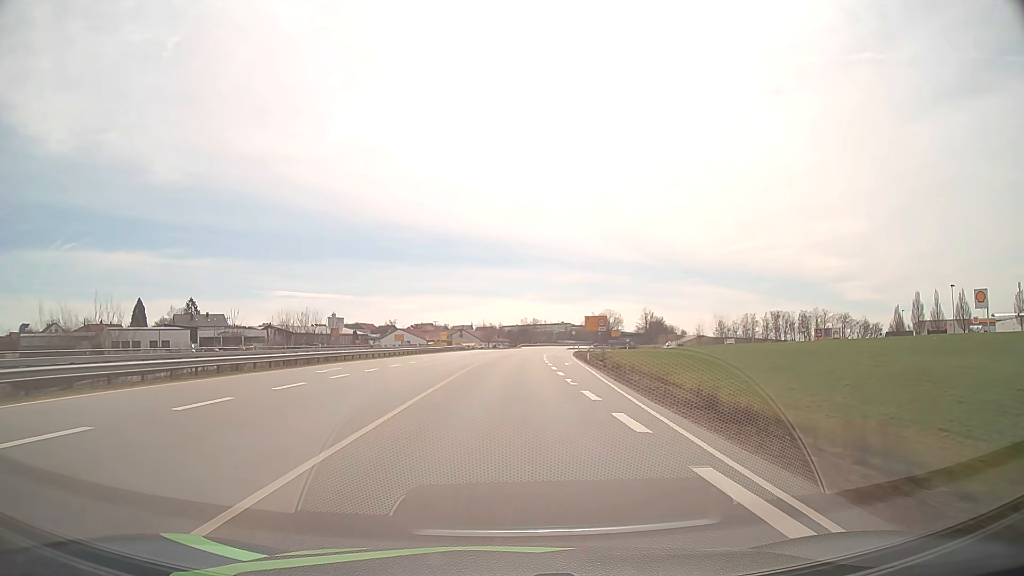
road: primary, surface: asphalt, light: Day
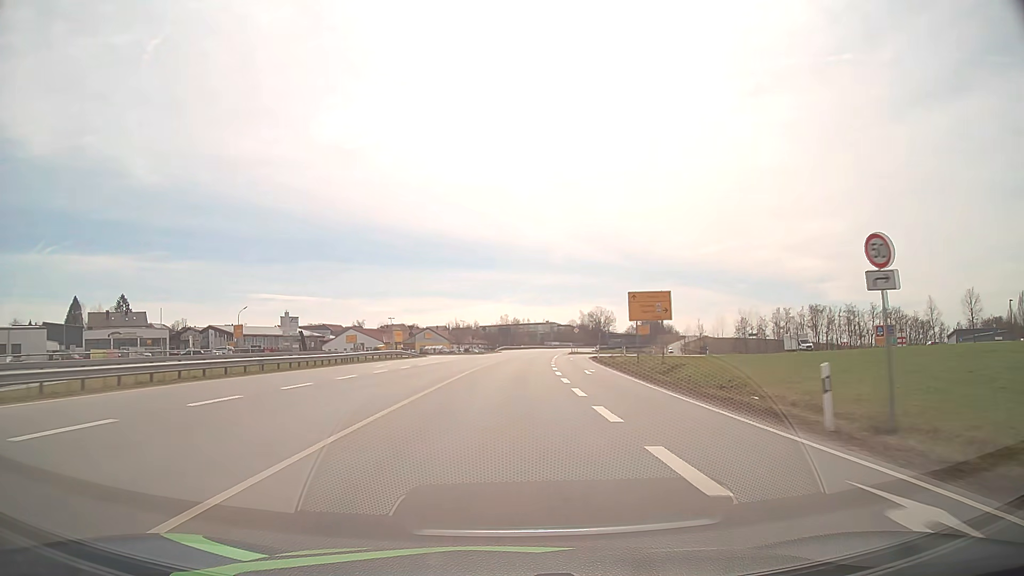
(+0.7, +40.9) m; +2°
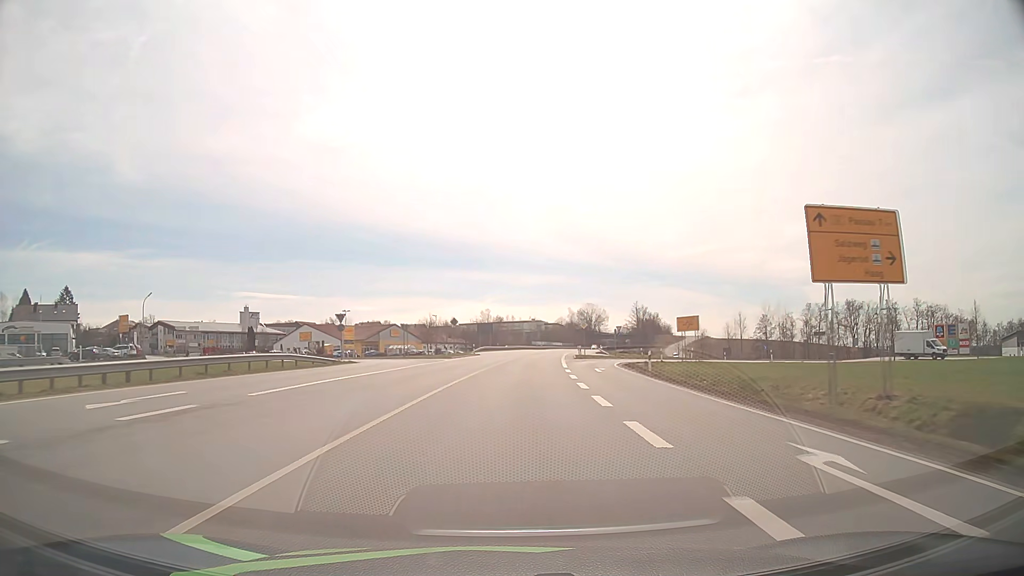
(+0.2, +27.4) m; +1°
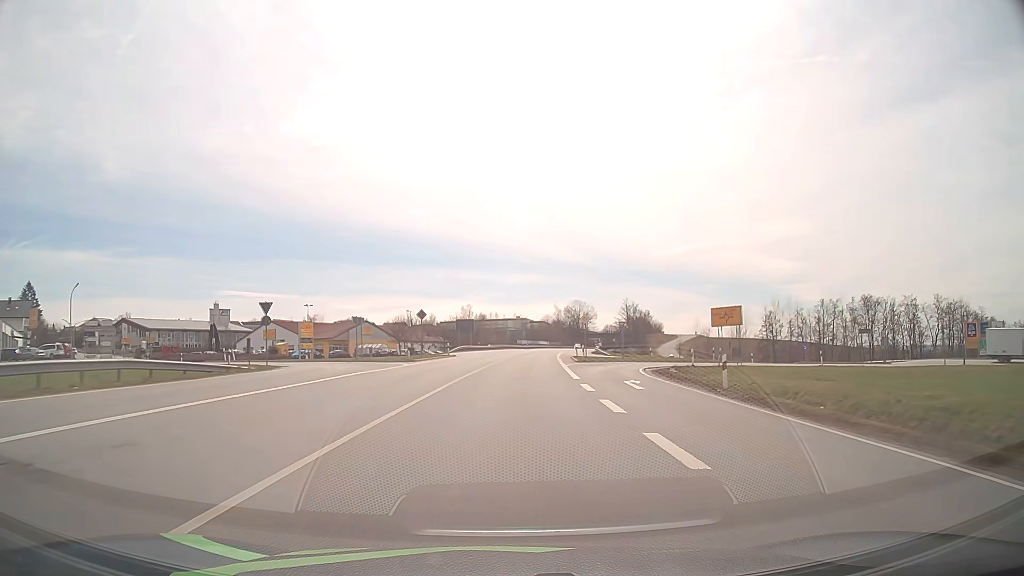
(+0.2, +13.7) m; +1°
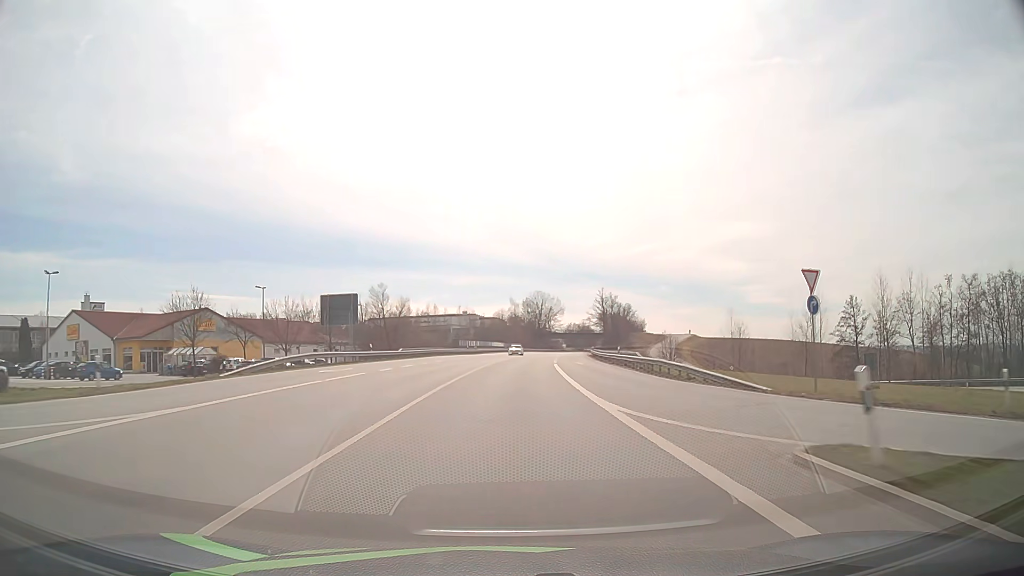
(+2.2, +55.6) m; +4°
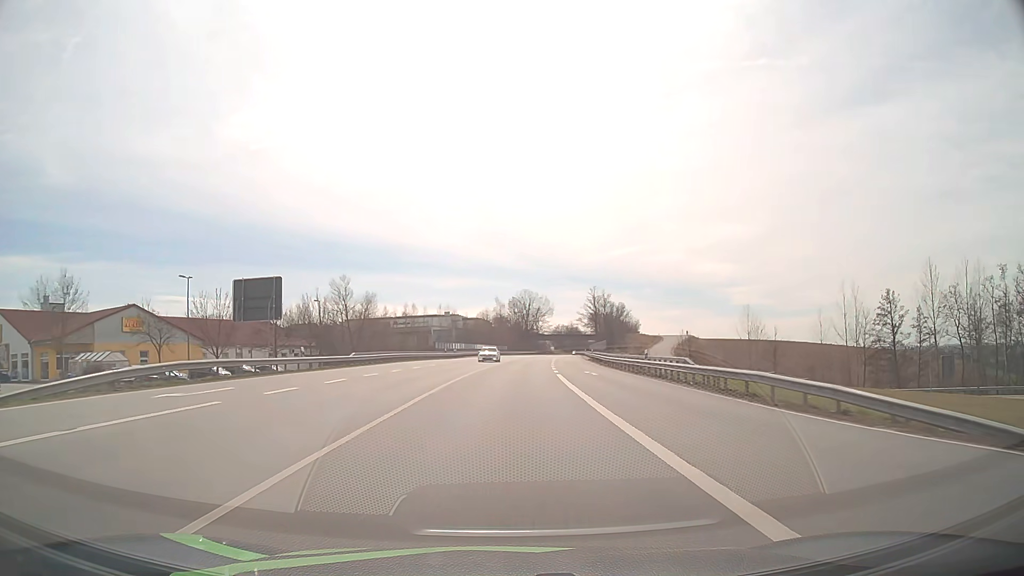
(+0.2, +14.1) m; +1°
(0, +10) (0, +20) (+1, +30) (+1, +40) (+1, +50) (+2, +60) (+3, +70) (+3, +80) (+4, +90) (+5, +100) m
